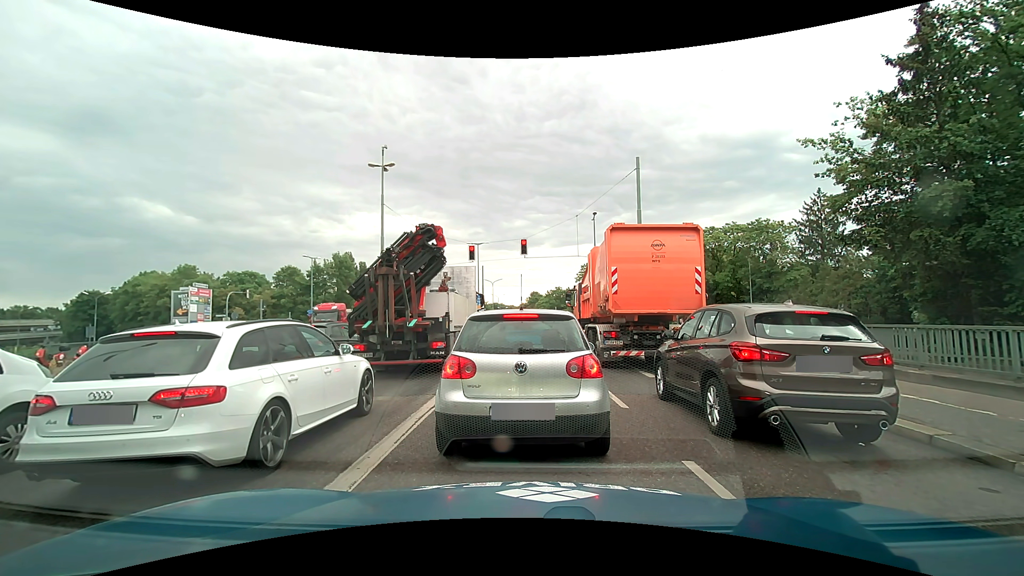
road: primary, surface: asphalt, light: Day
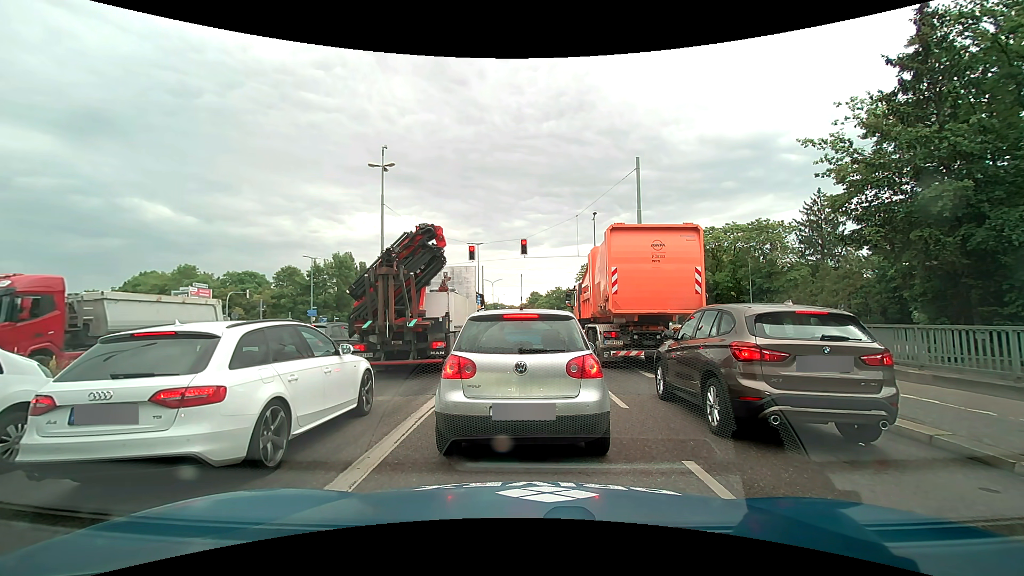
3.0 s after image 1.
(0.0, 0.0) m; 0°
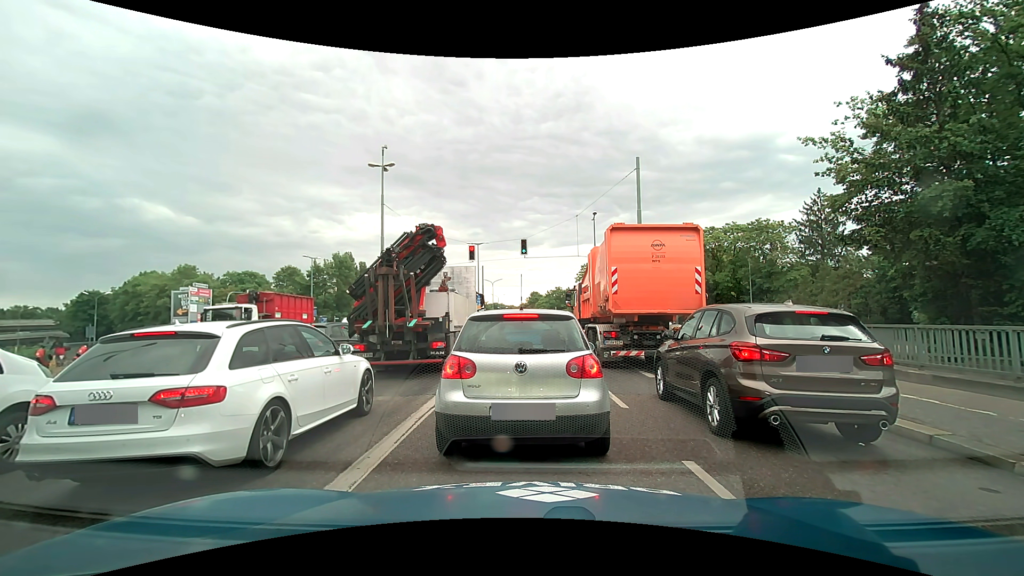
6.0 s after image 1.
(0.0, 0.0) m; 0°
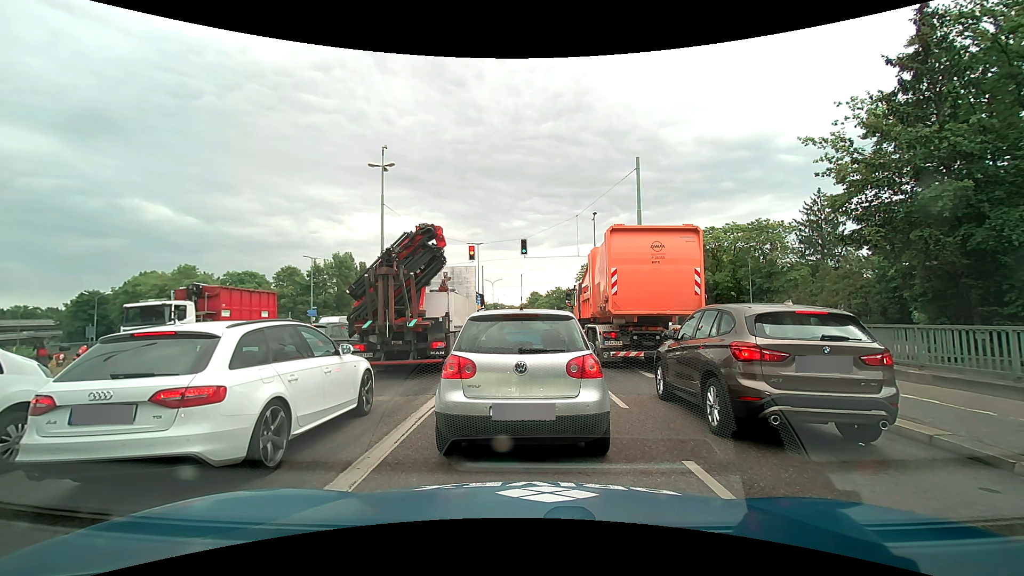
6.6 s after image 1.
(0.0, 0.0) m; 0°
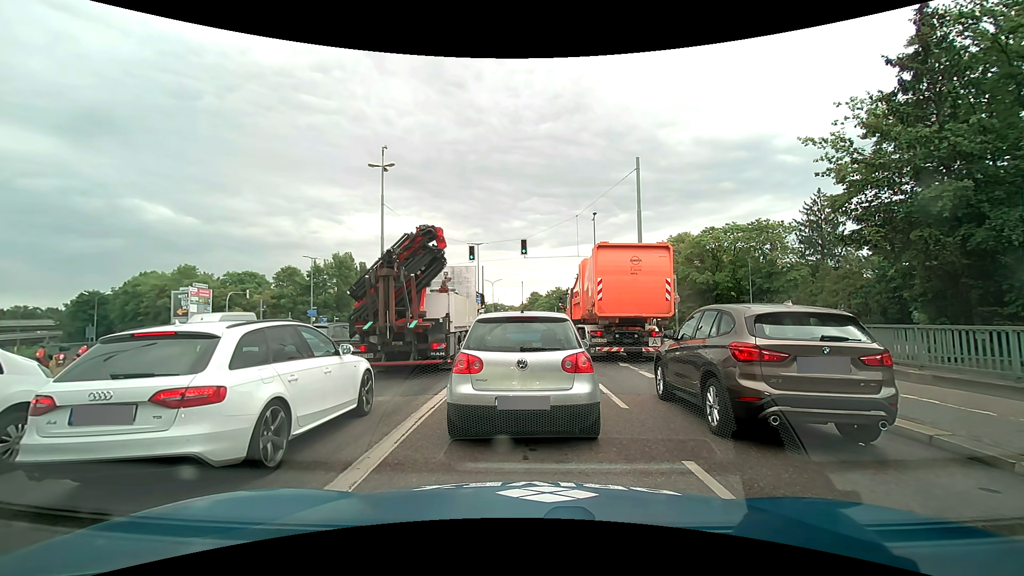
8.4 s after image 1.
(0.0, 0.0) m; 0°
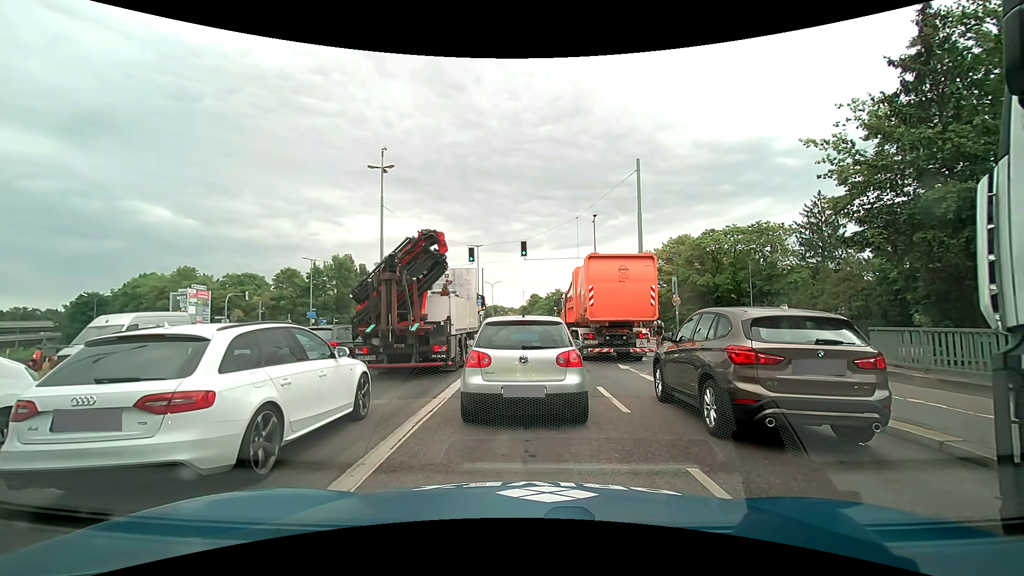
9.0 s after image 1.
(0.0, +0.2) m; 0°
